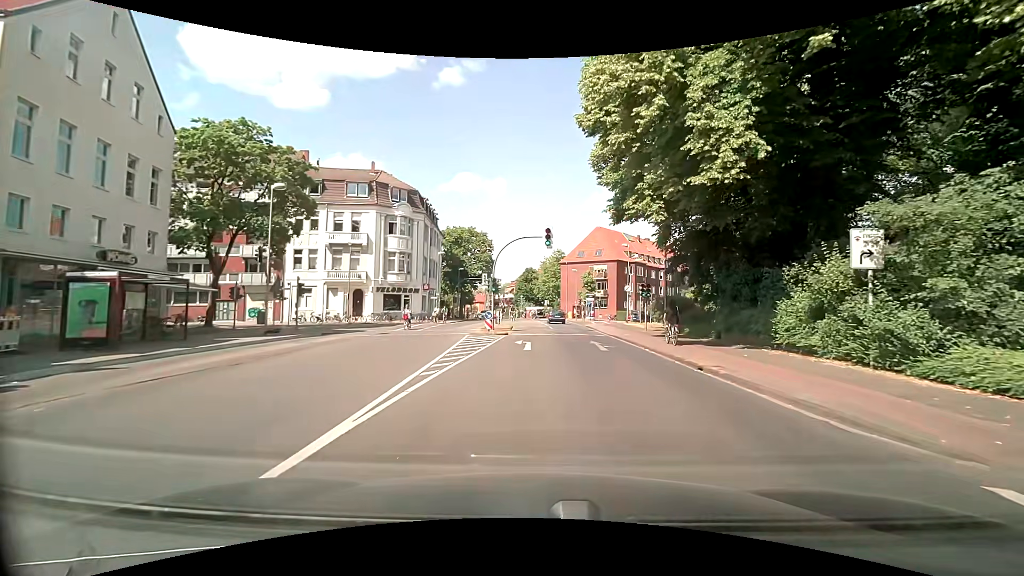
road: tertiary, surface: asphalt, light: Day
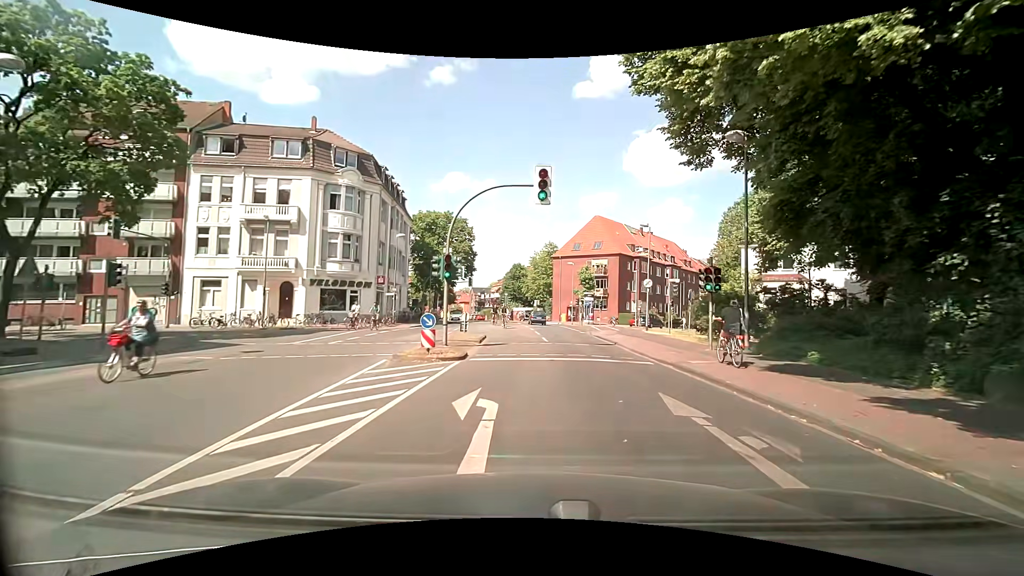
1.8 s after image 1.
(+0.1, +13.0) m; 0°
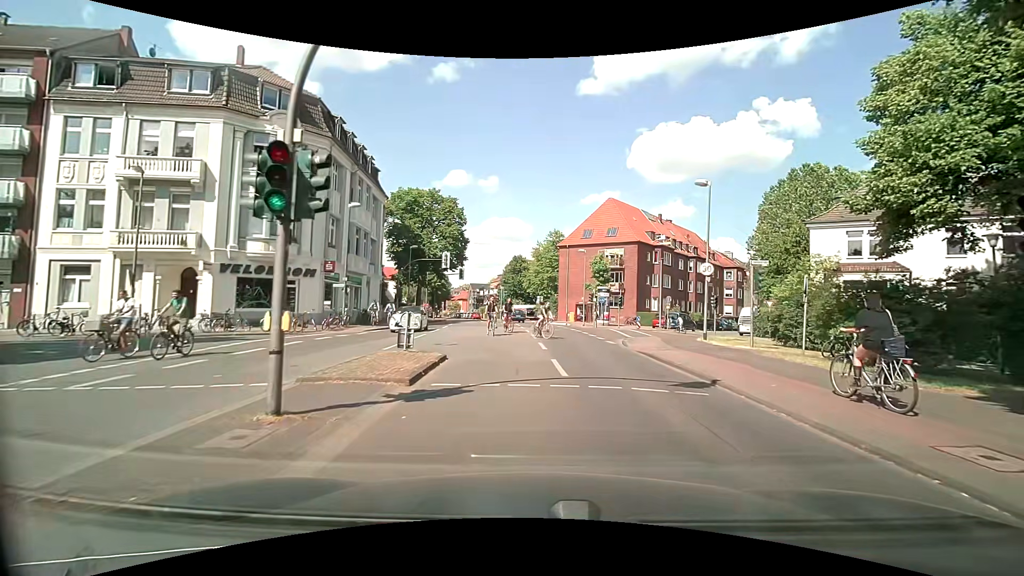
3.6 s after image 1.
(+0.1, +11.5) m; +1°
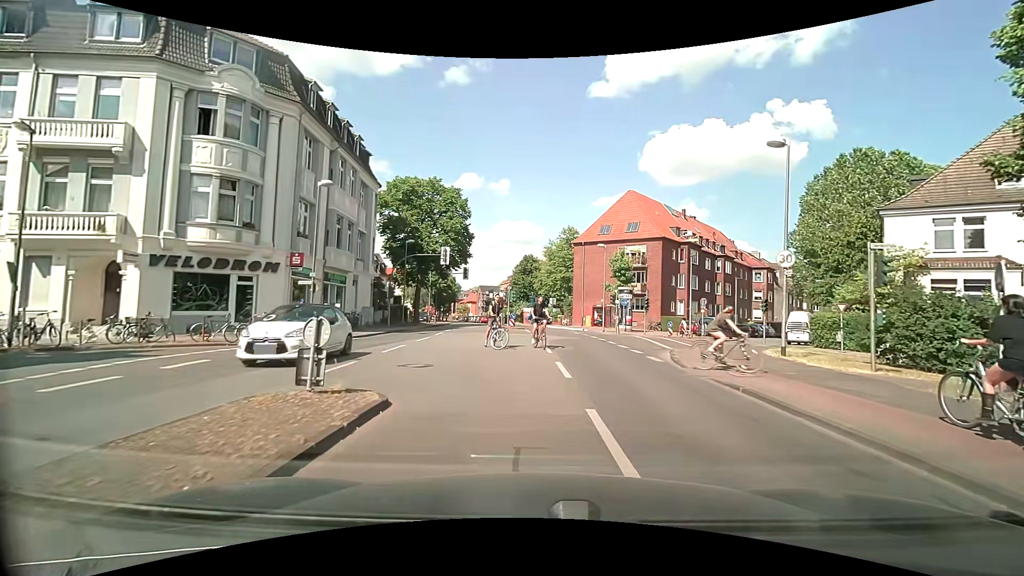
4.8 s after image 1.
(-0.1, +6.1) m; 0°
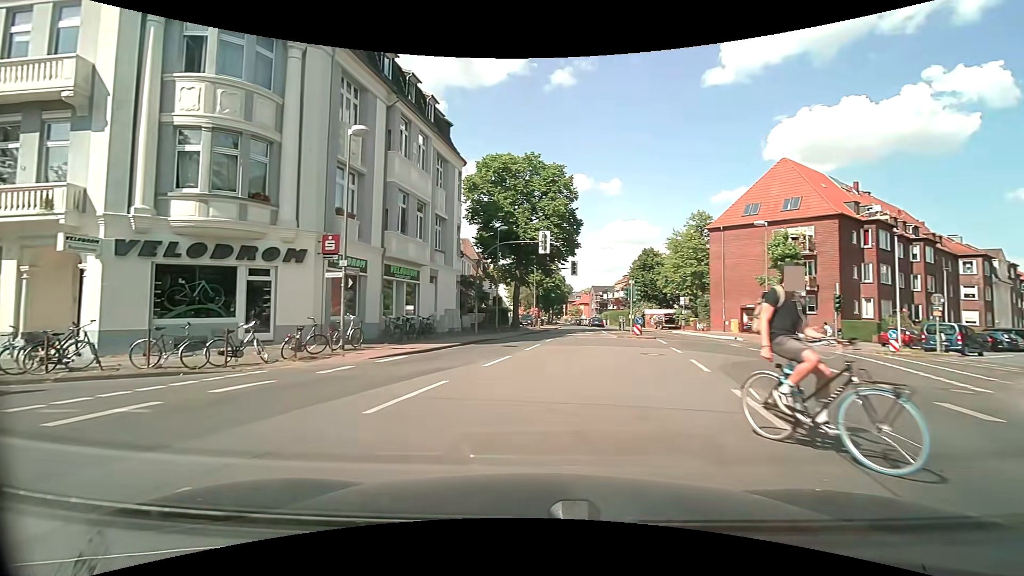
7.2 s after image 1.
(-0.7, +9.4) m; -14°
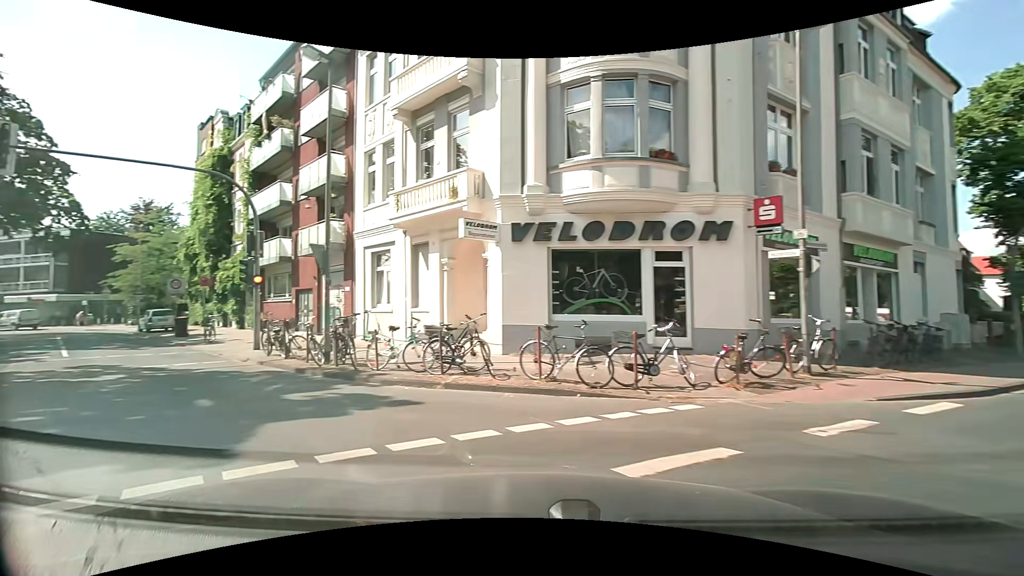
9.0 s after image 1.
(-2.0, +5.8) m; -40°
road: residential
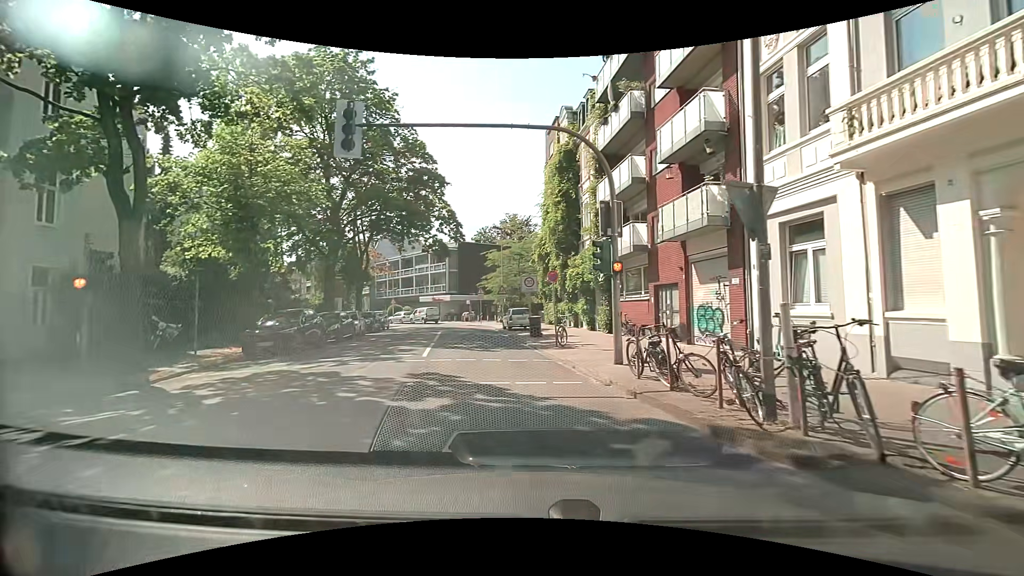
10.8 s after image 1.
(-2.6, +5.9) m; -39°
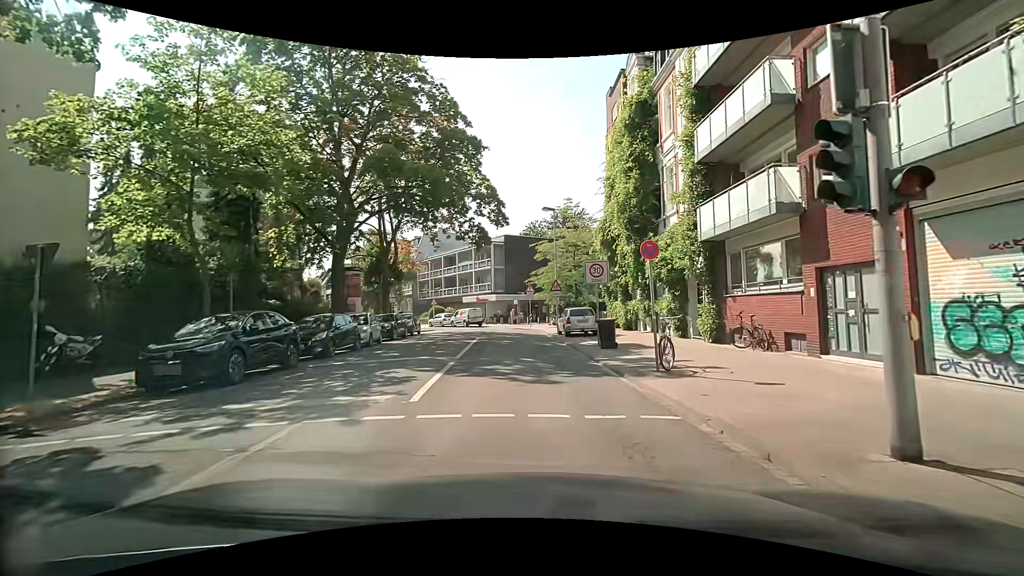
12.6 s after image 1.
(-0.6, +7.4) m; -7°
(0, +10) (0, +20) (-1, +30) (-3, +40) (-7, +49) (-13, +57) (-18, +65) (-24, +74) (-29, +82) (-35, +91) m
